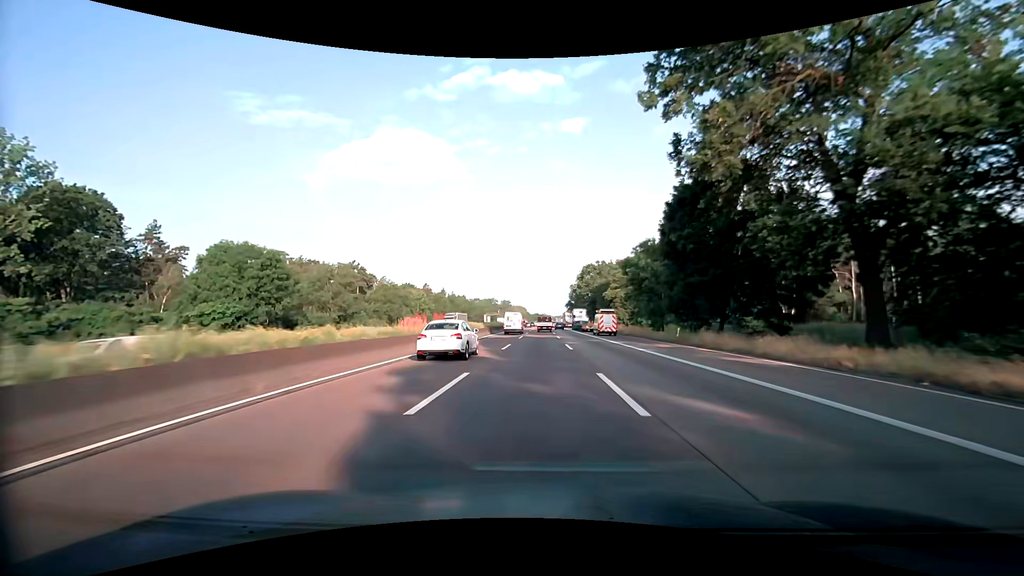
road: motorway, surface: asphalt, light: Day
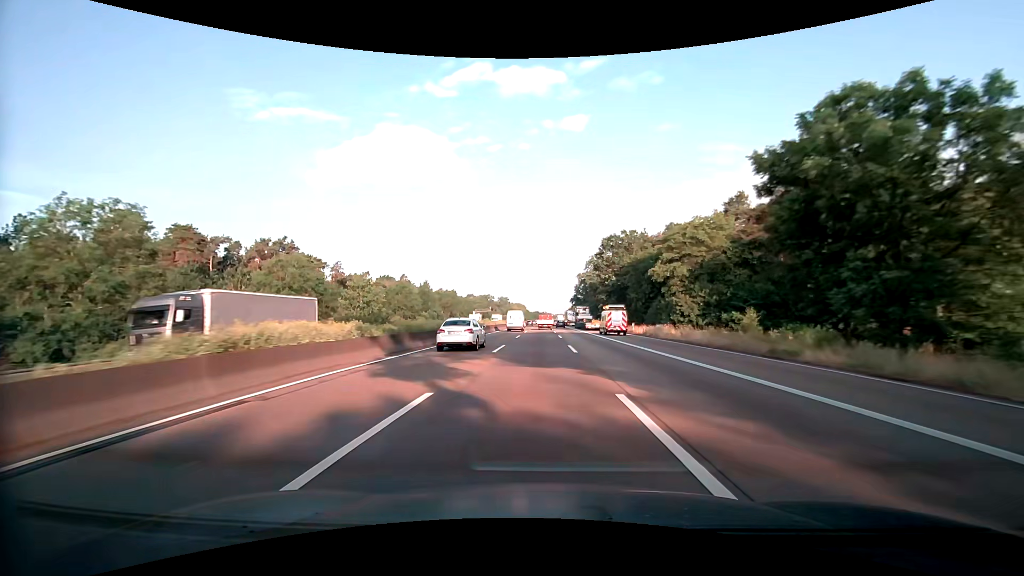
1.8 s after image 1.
(0.0, +40.1) m; 0°
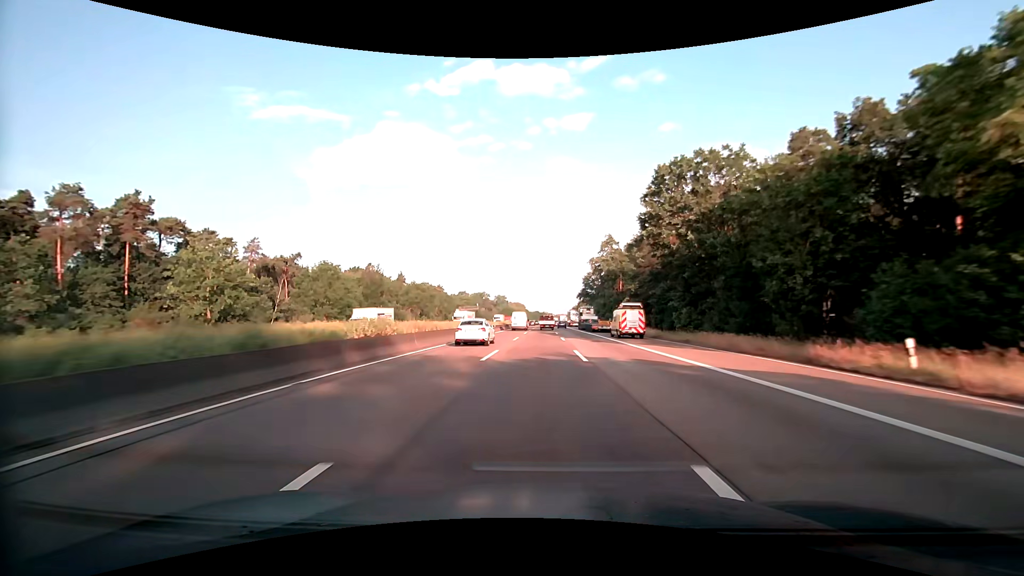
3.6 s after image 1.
(-0.2, +40.4) m; 0°
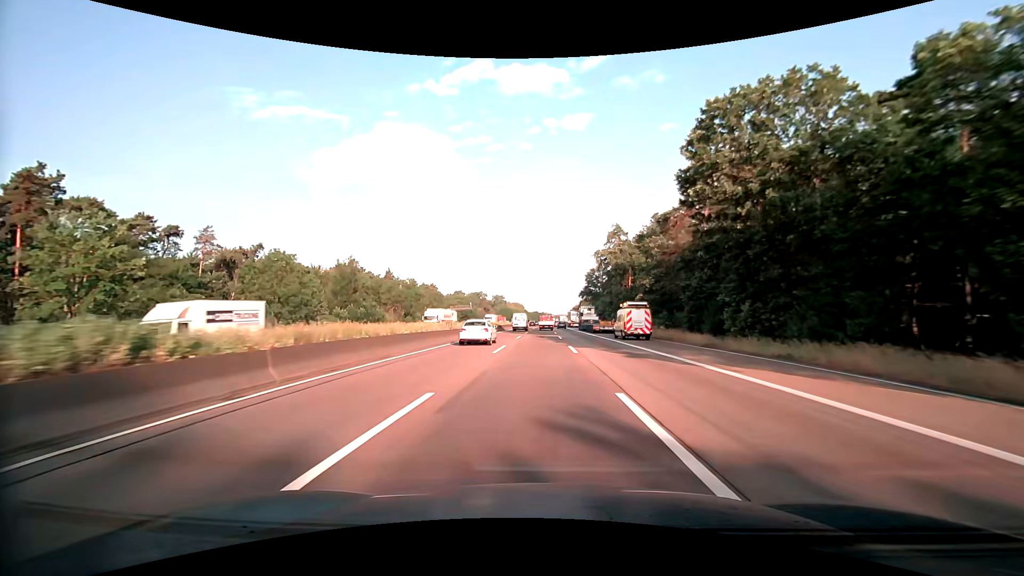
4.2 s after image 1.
(0.0, +13.5) m; 0°
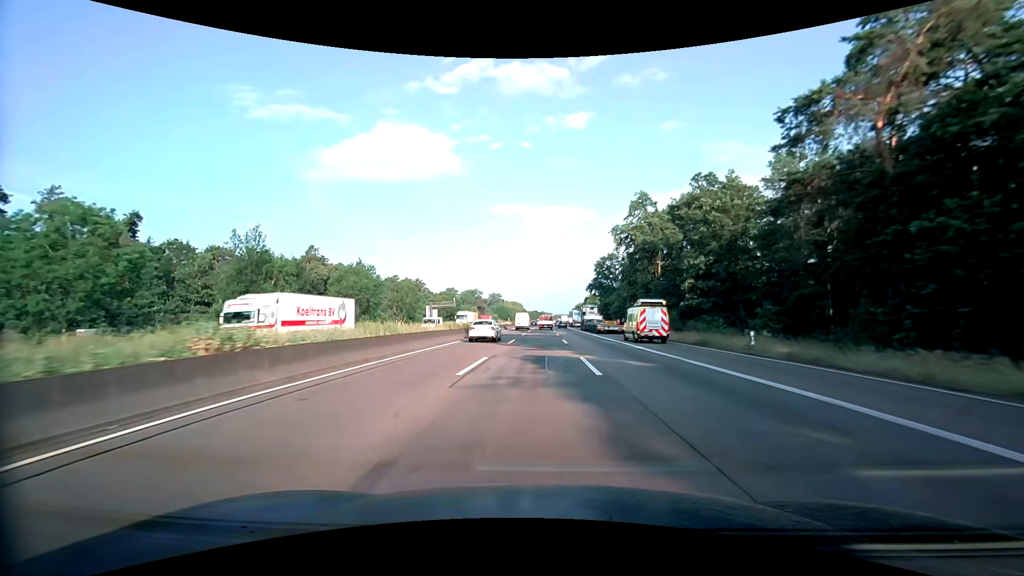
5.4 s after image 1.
(0.0, +27.0) m; 0°
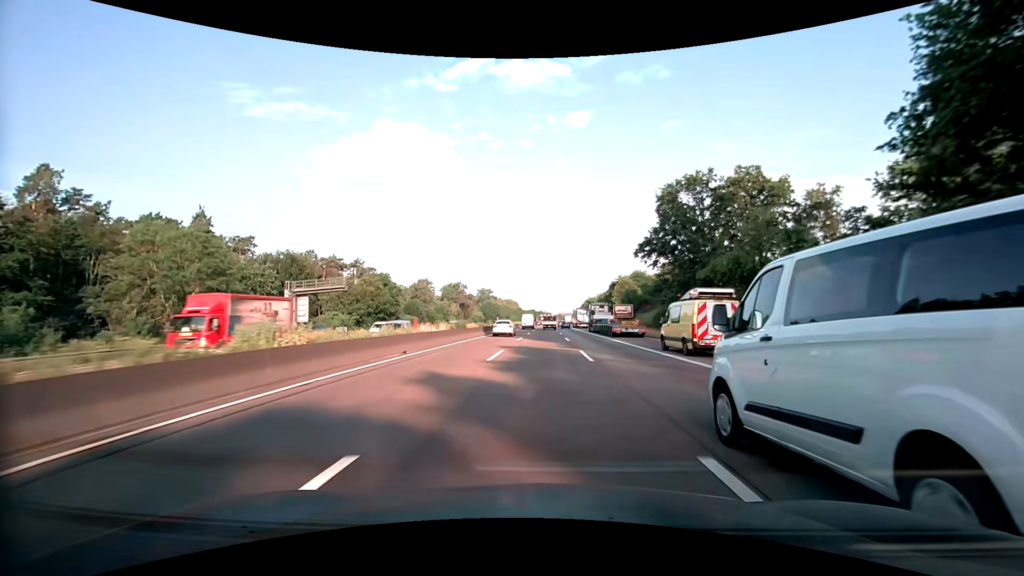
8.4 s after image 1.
(+0.2, +67.2) m; 0°
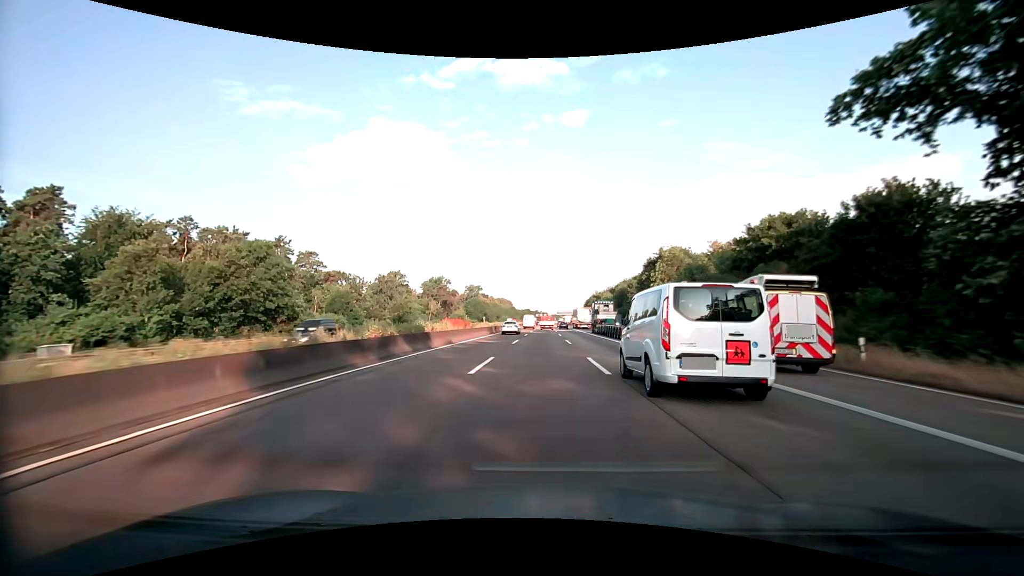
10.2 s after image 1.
(+0.1, +40.2) m; 0°
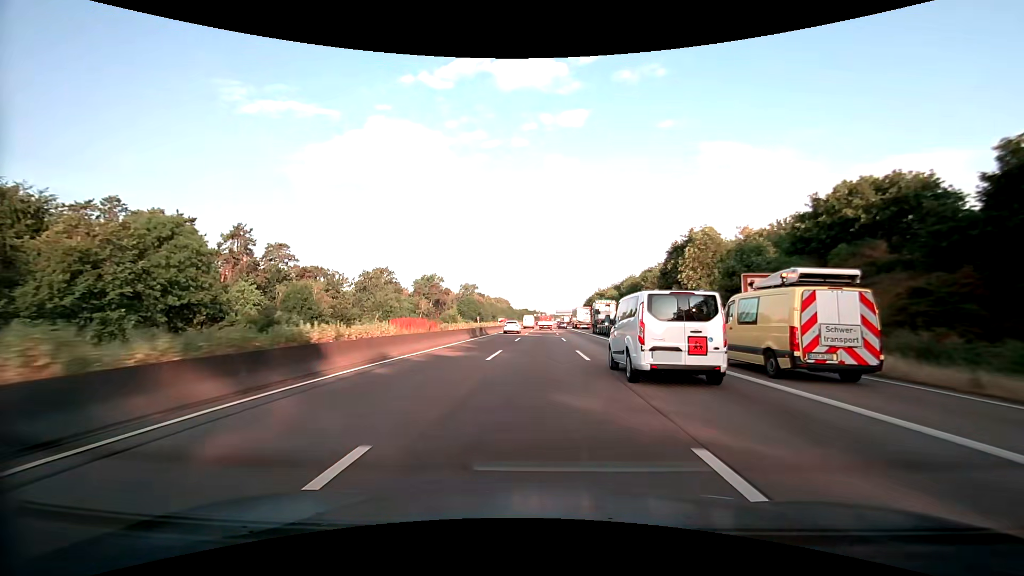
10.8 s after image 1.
(0.0, +13.4) m; 0°
(0, +10) (0, +20) (0, +30) (0, +40) (0, +50) (+1, +60) (+1, +70) (+1, +80) (+2, +90) (+2, +100) m
